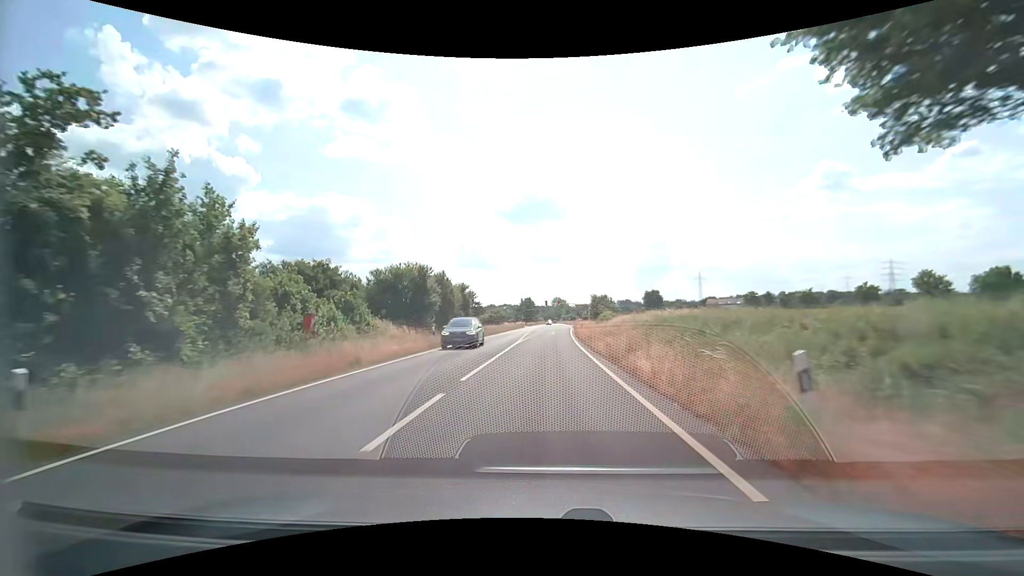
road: secondary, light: Day
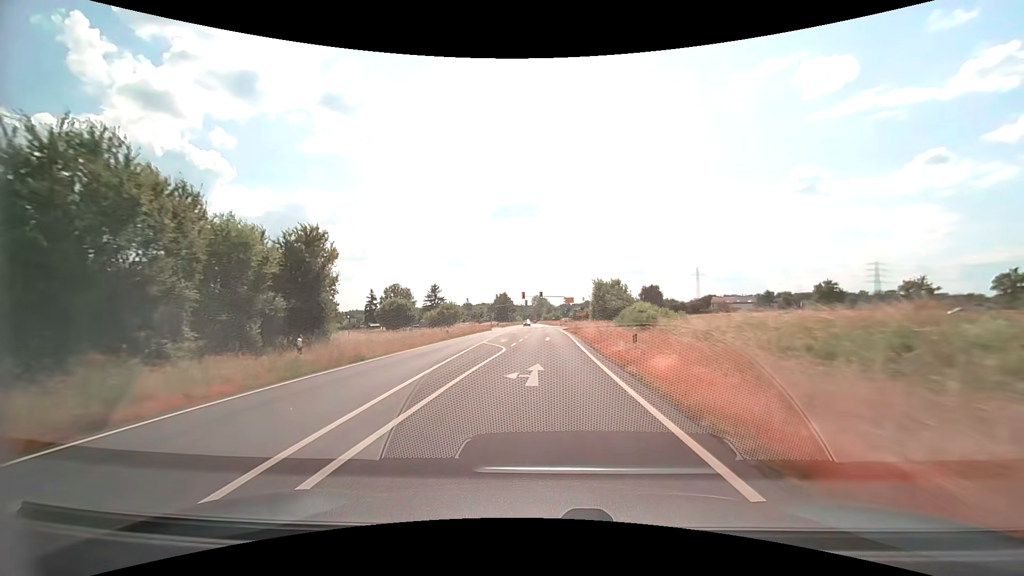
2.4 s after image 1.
(+0.5, +39.9) m; +2°
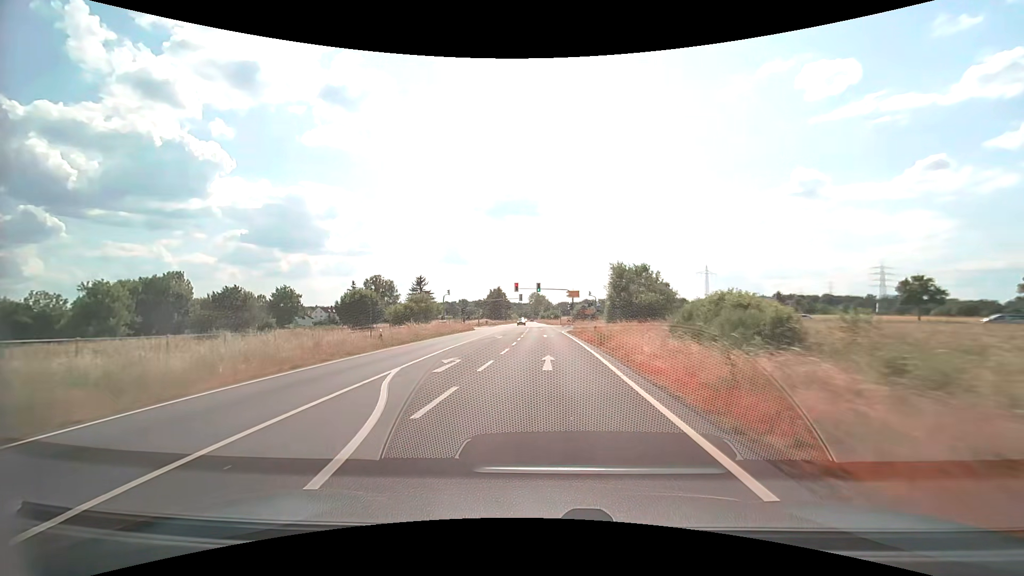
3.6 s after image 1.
(+0.1, +19.0) m; 0°
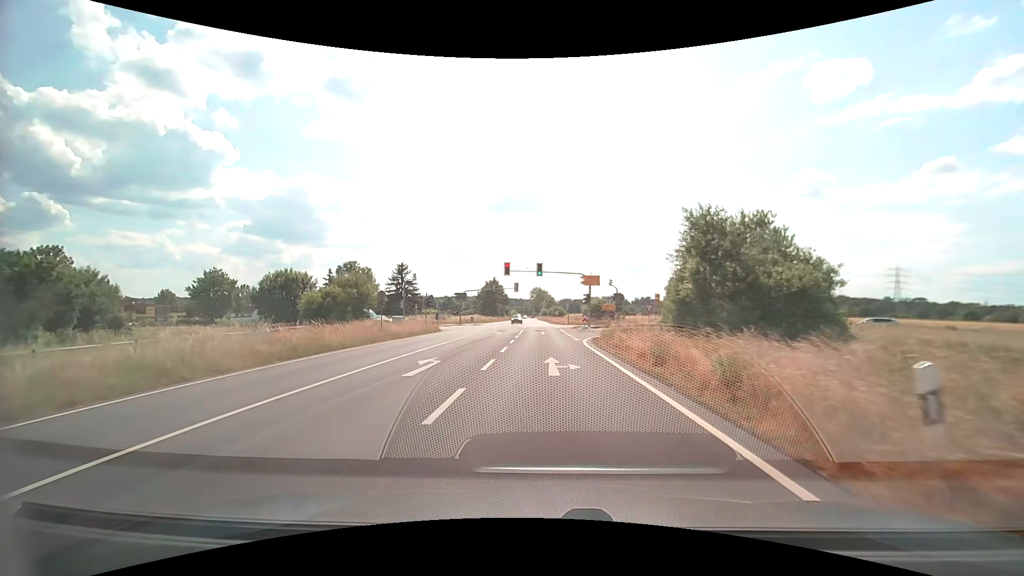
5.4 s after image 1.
(0.0, +23.9) m; 0°
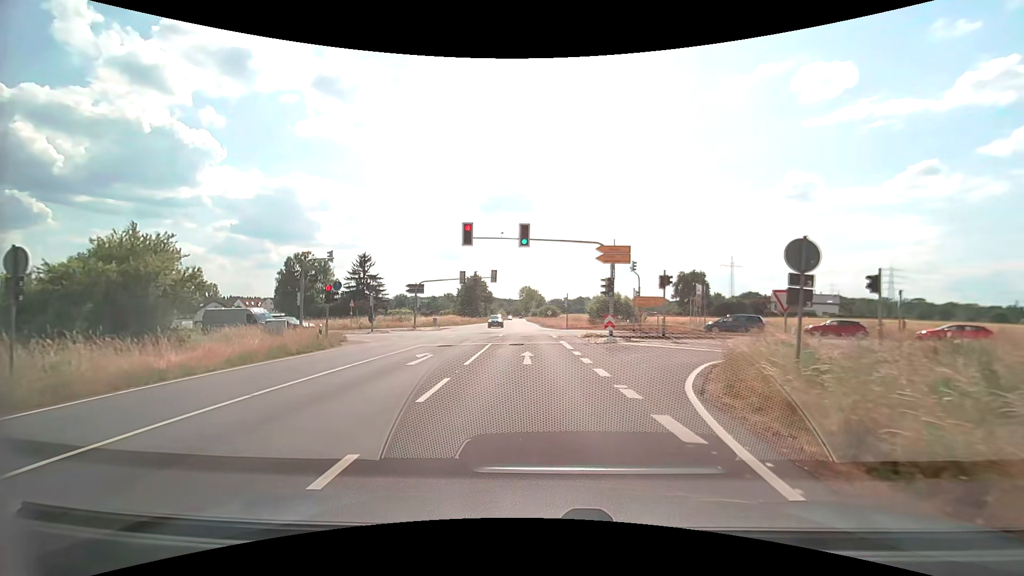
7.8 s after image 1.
(+0.1, +21.7) m; +1°
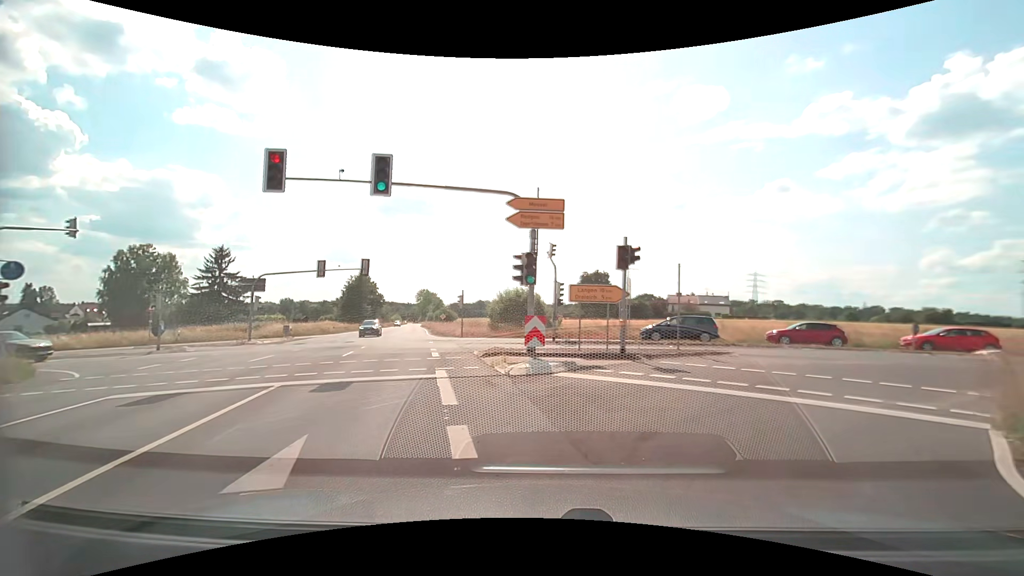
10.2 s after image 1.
(+0.6, +12.5) m; +10°
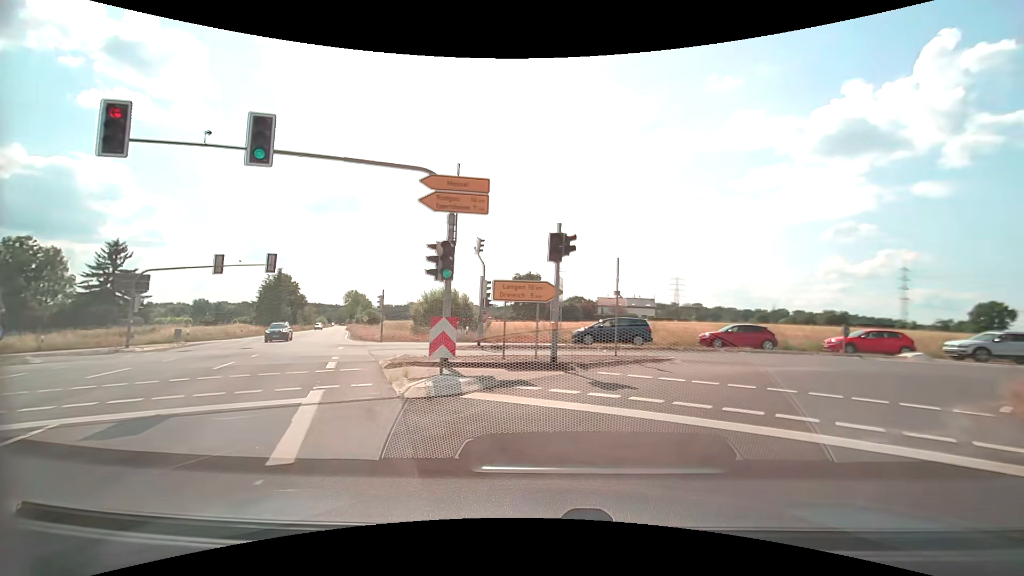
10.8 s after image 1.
(+0.2, +2.8) m; +8°
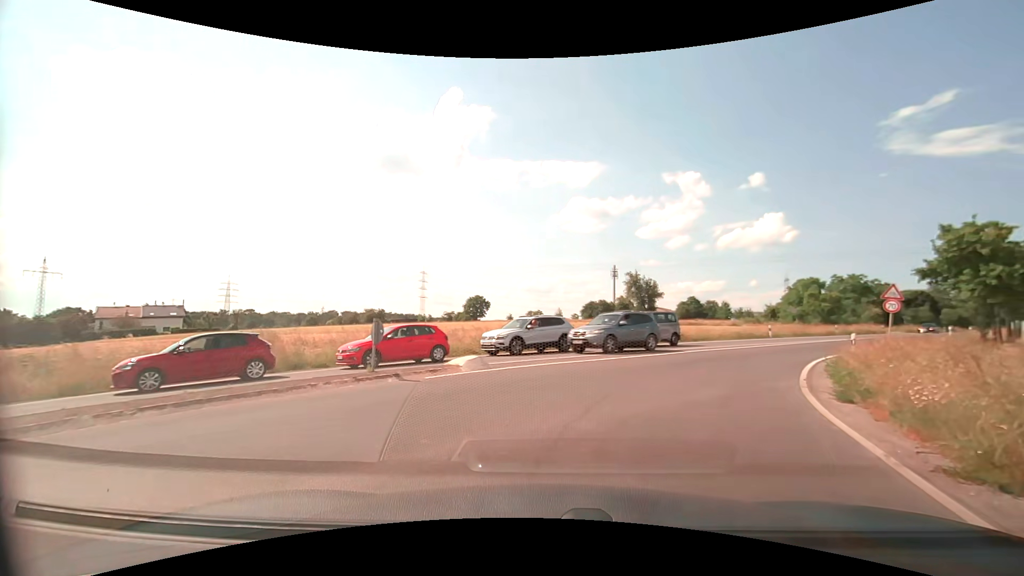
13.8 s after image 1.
(+5.9, +13.3) m; +47°
(+2, +10) (+6, +19) (+12, +27) (+19, +34) (+26, +42) (+33, +49) (+39, +56) (+46, +63) (+53, +71) (+60, +78) m
